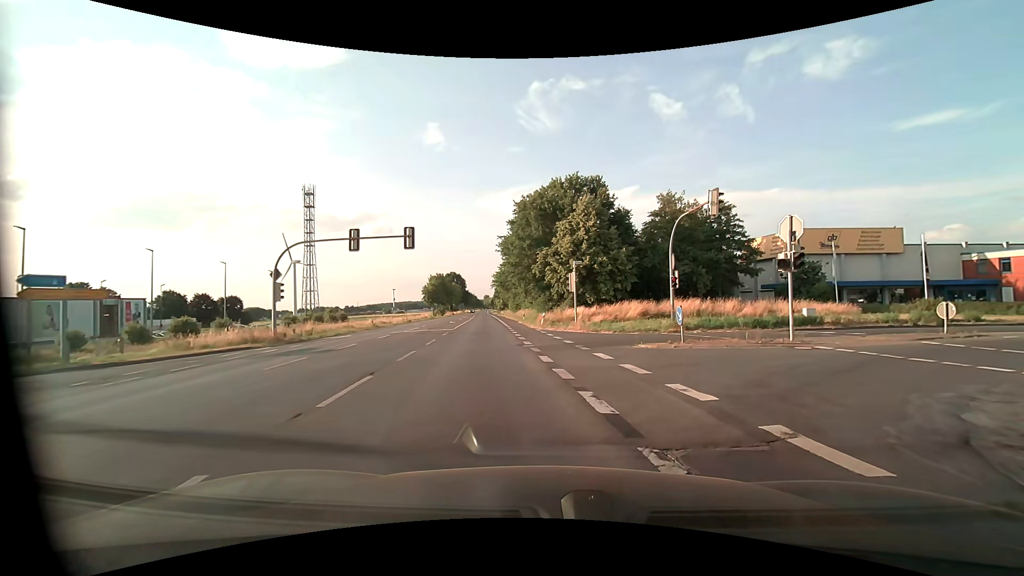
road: primary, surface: asphalt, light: Day
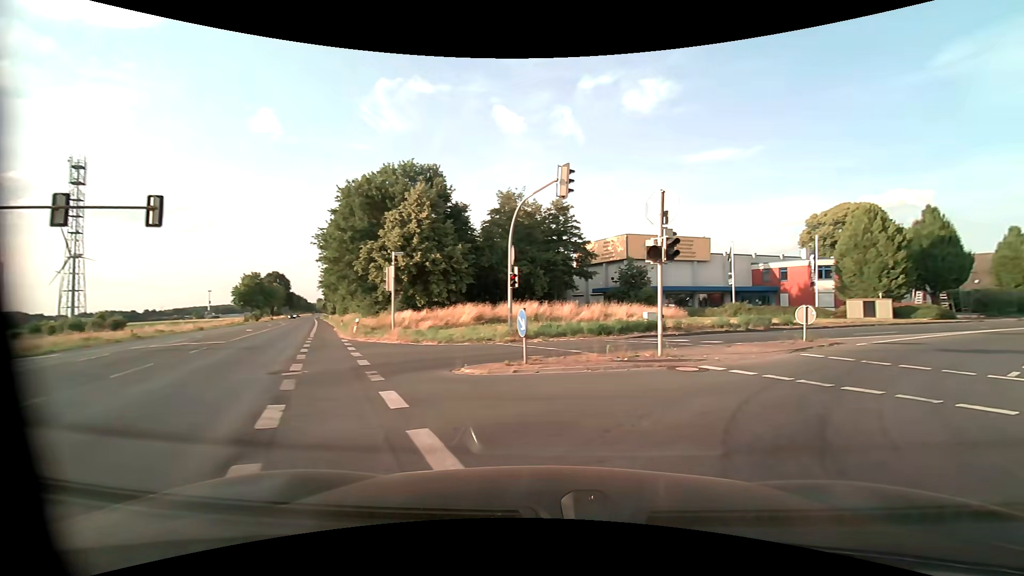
(+0.9, +6.2) m; +16°
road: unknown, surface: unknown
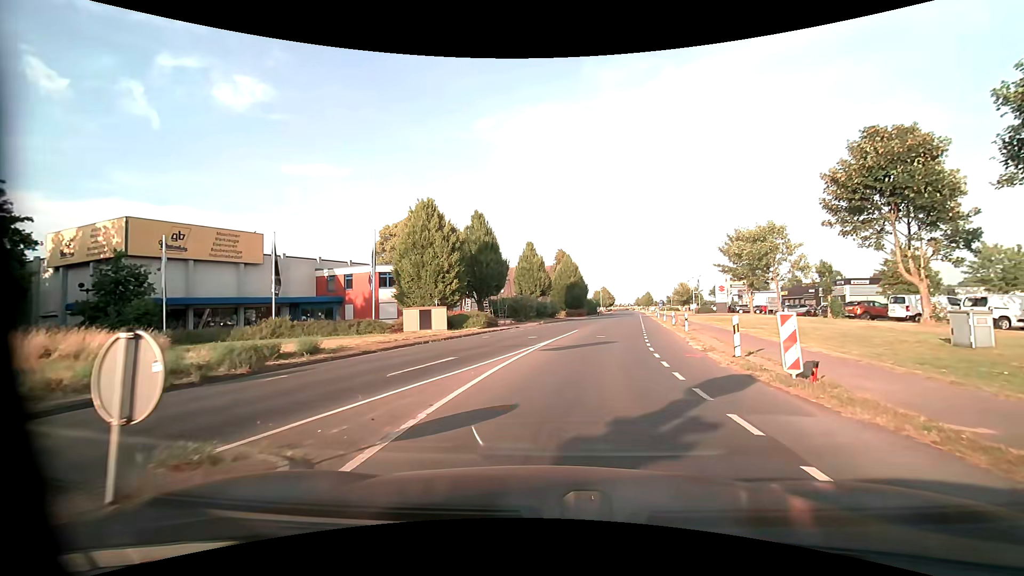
(+7.3, +12.8) m; +46°
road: unclassified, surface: asphalt
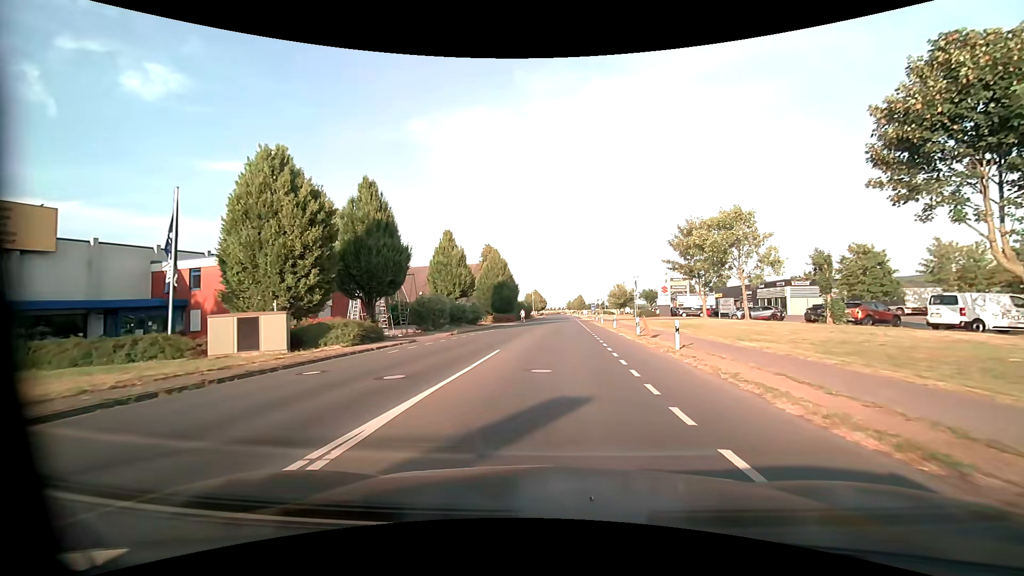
(+1.0, +12.4) m; +8°
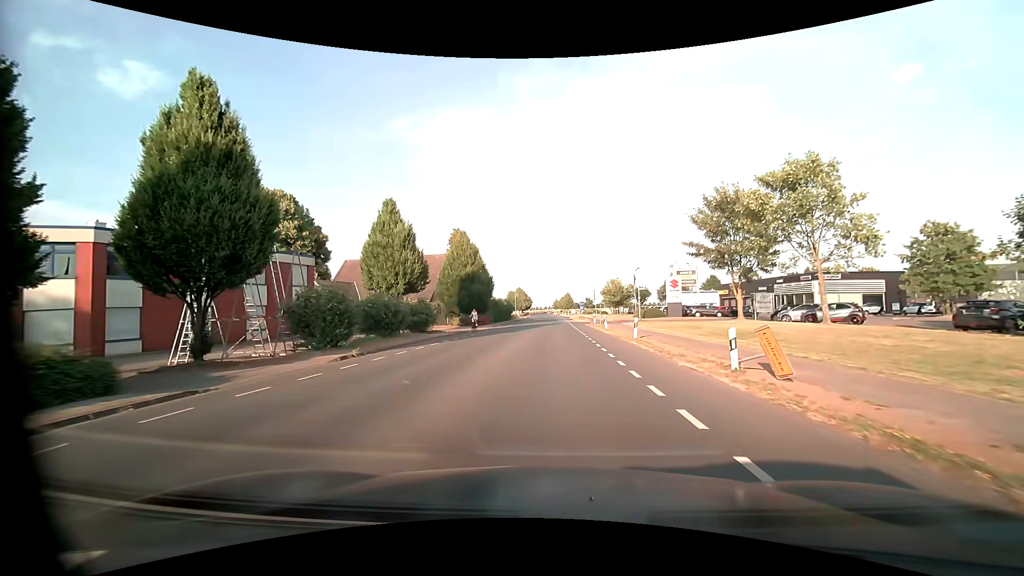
(+0.3, +15.0) m; +2°
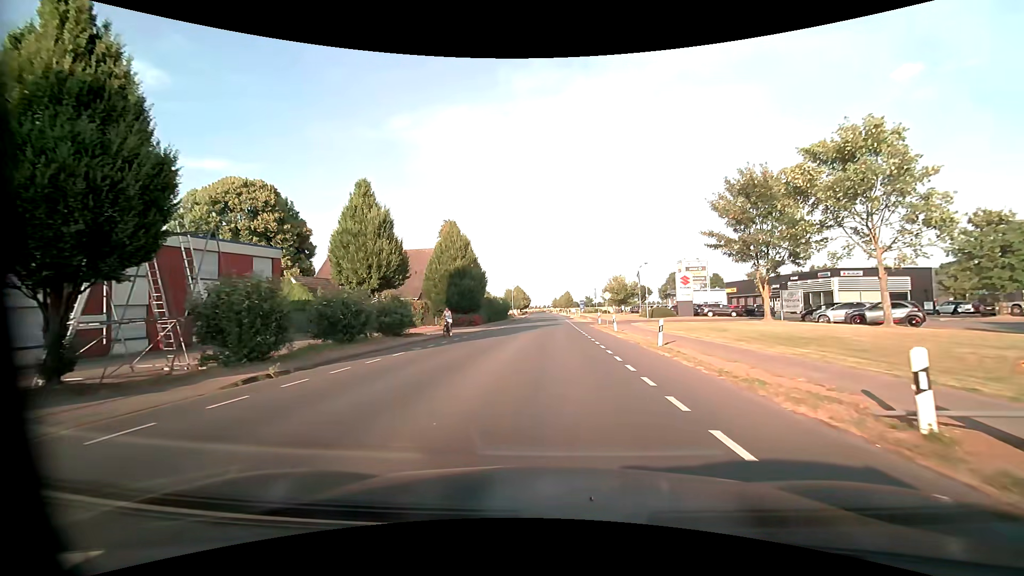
(0.0, +5.3) m; 0°
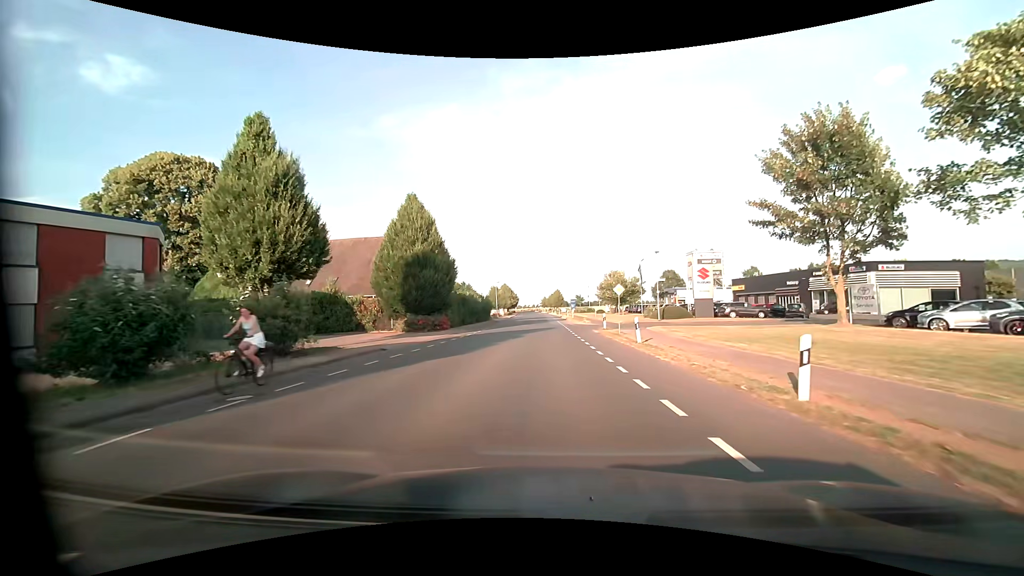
(0.0, +10.9) m; +1°
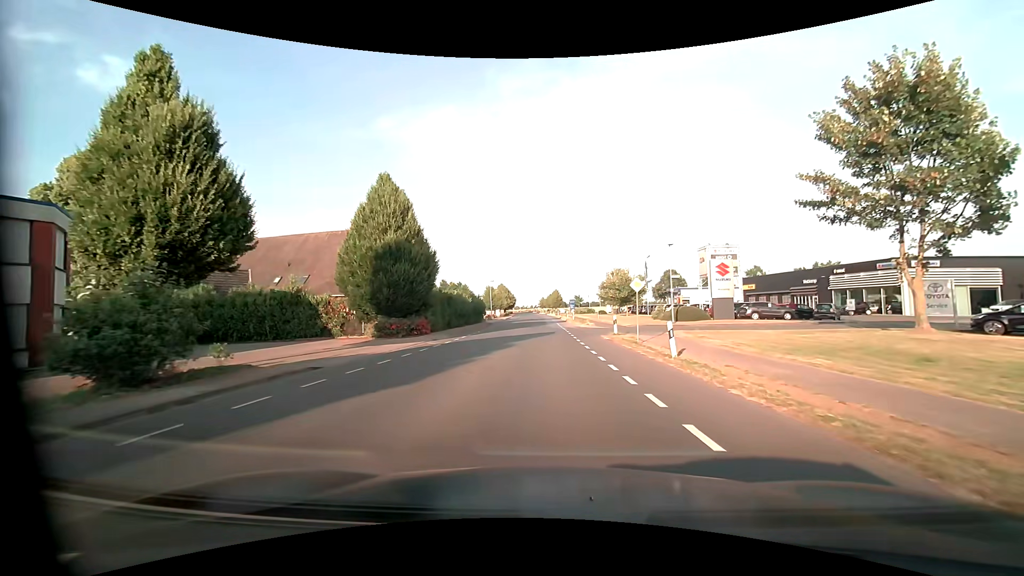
(0.0, +5.7) m; 0°
(0, +10) (0, +20) (0, +30) (0, +40) (0, +50) (-1, +60) (-1, +70) (-1, +80) (-1, +90) (-2, +100) m
